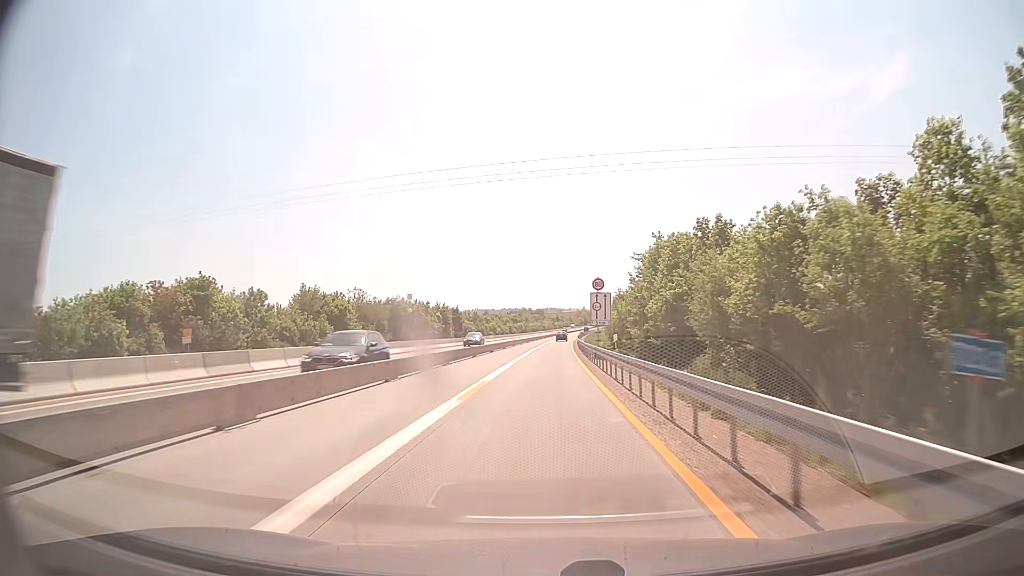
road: motorway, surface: concrete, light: Day
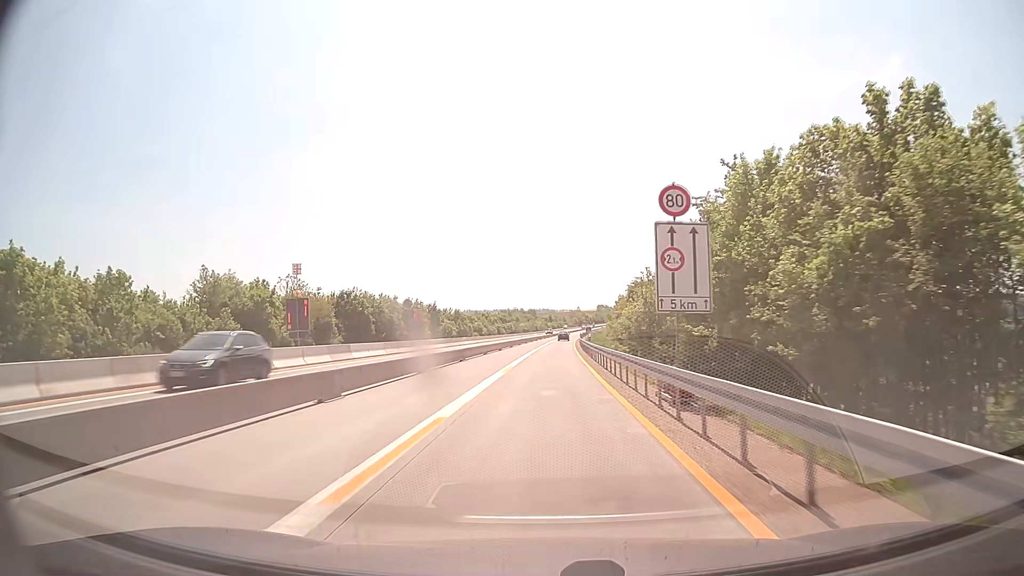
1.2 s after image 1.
(+0.1, +26.0) m; +1°
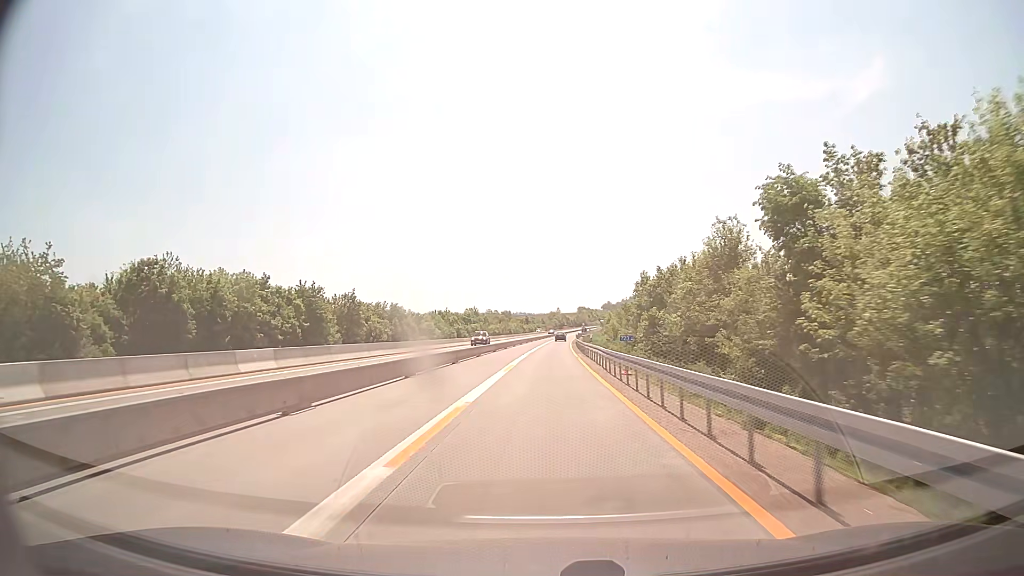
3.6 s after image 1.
(+0.8, +52.0) m; +2°
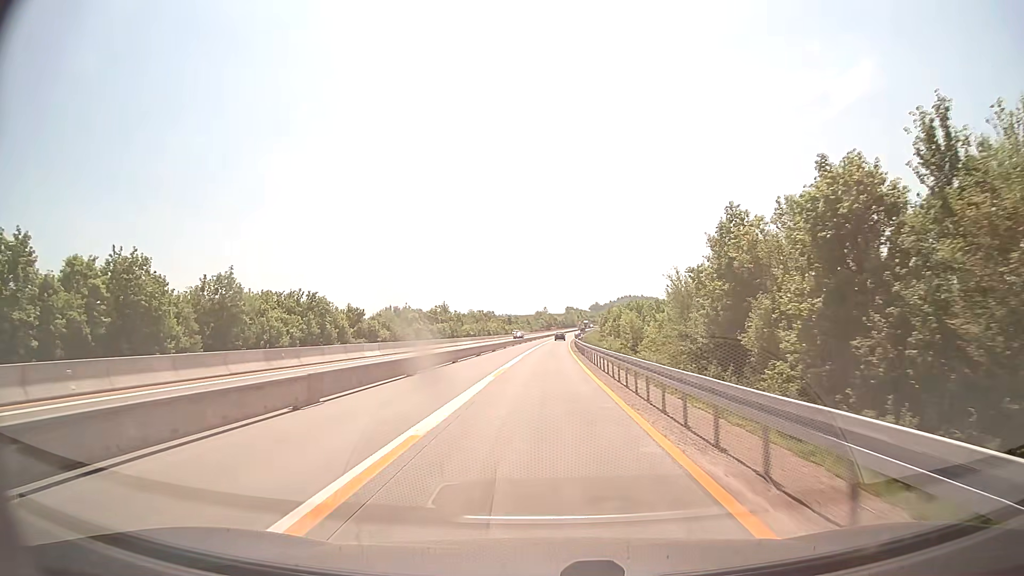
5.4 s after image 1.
(+0.4, +39.0) m; +1°
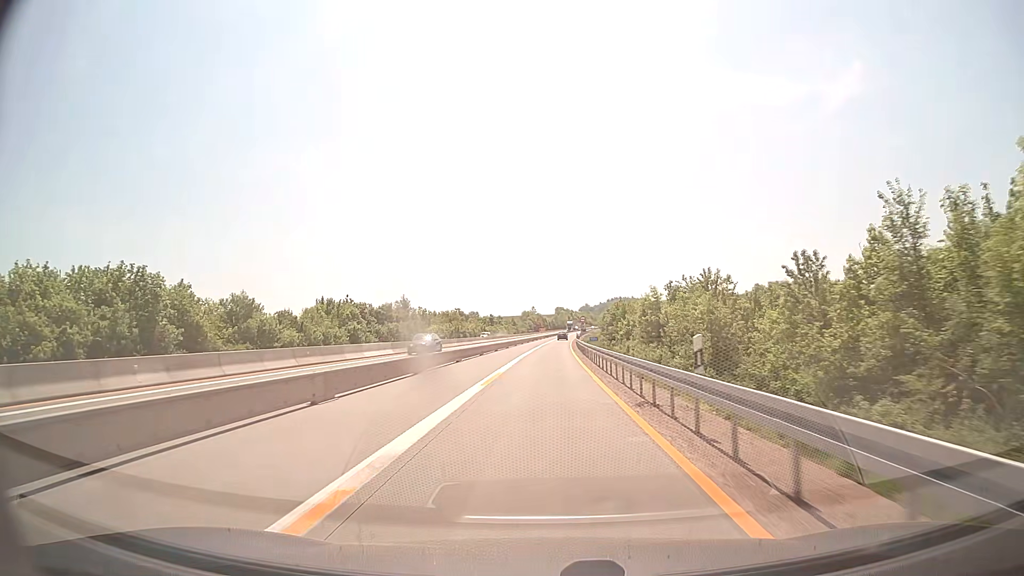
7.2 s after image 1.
(+0.3, +39.0) m; +1°
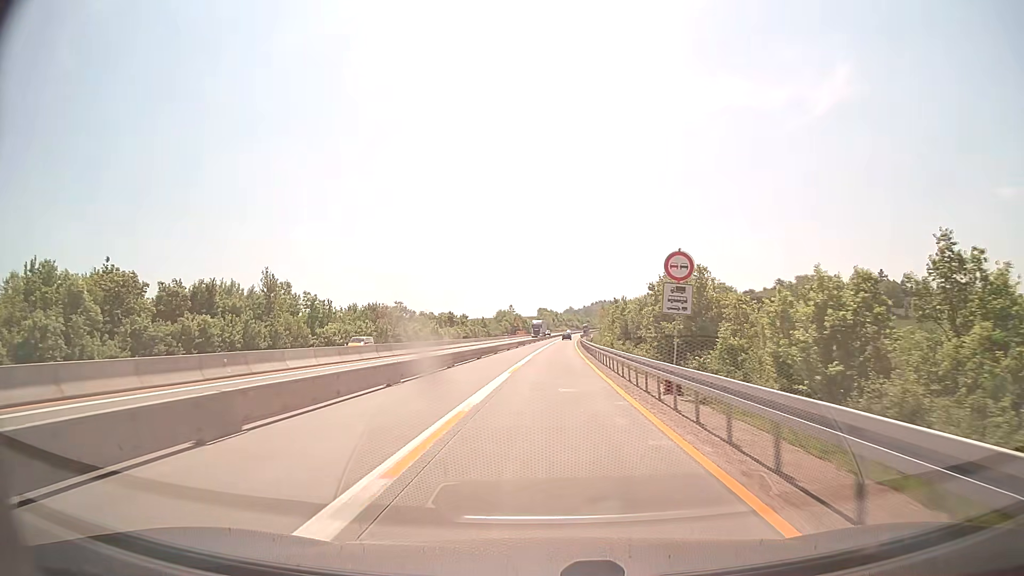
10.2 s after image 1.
(+0.8, +65.0) m; +1°
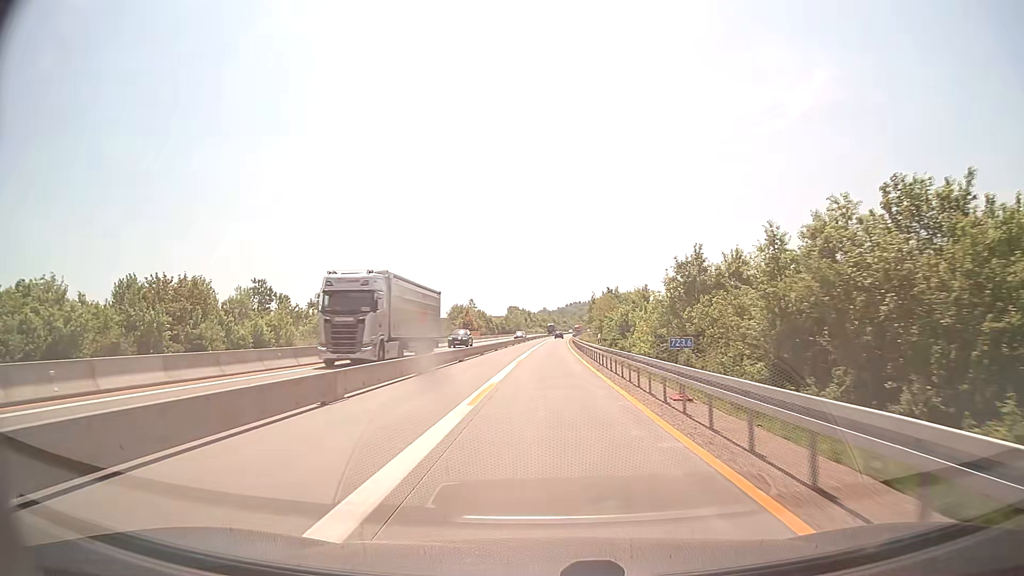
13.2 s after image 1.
(+1.2, +65.0) m; +2°
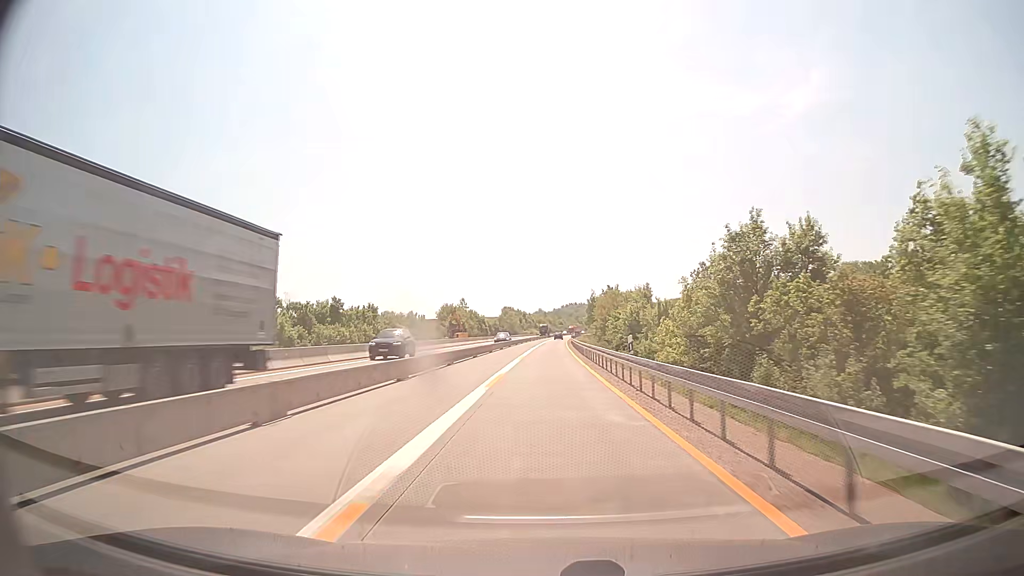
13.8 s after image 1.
(+0.1, +13.0) m; +1°
(0, +10) (0, +20) (0, +30) (0, +40) (0, +50) (+1, +60) (+1, +70) (+1, +80) (+1, +90) (+2, +100) m
